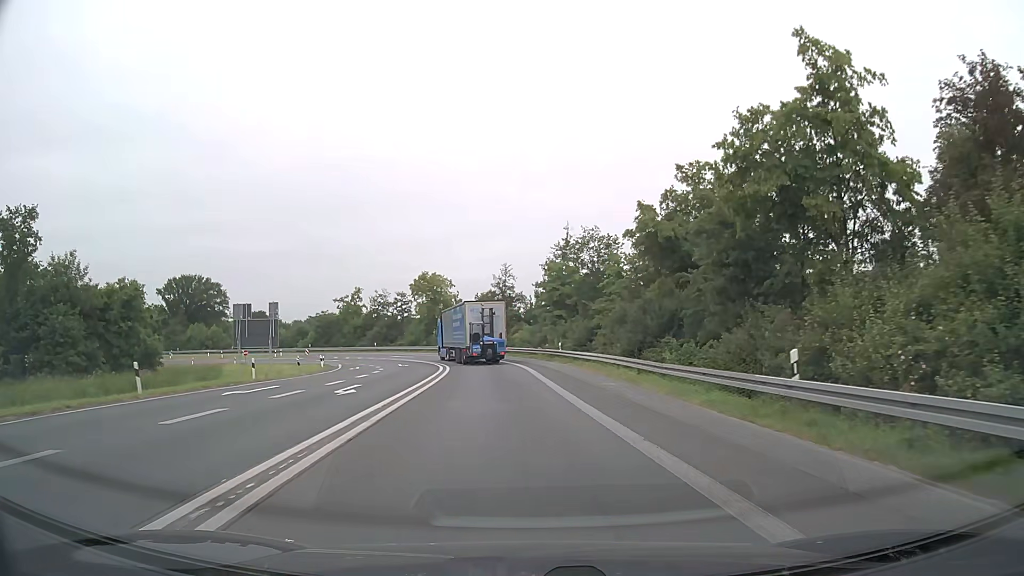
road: motorway_link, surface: asphalt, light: Day
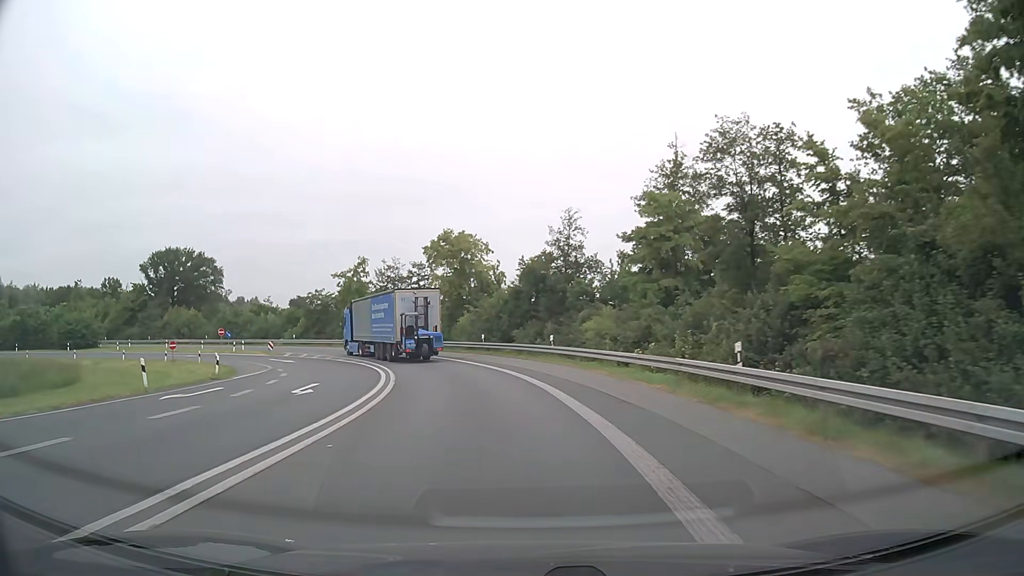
(-0.8, +30.9) m; -5°
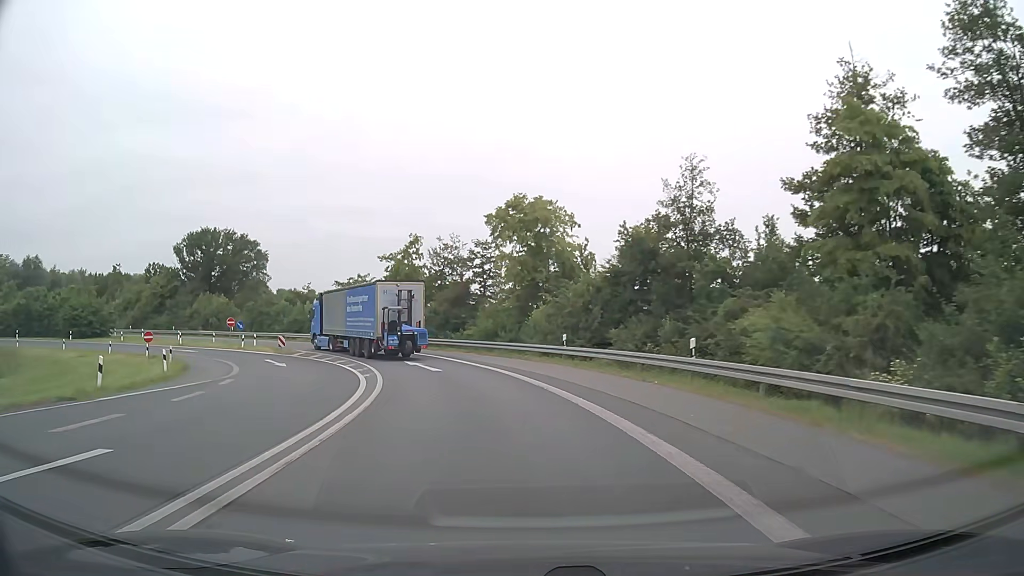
(-0.8, +15.3) m; -7°
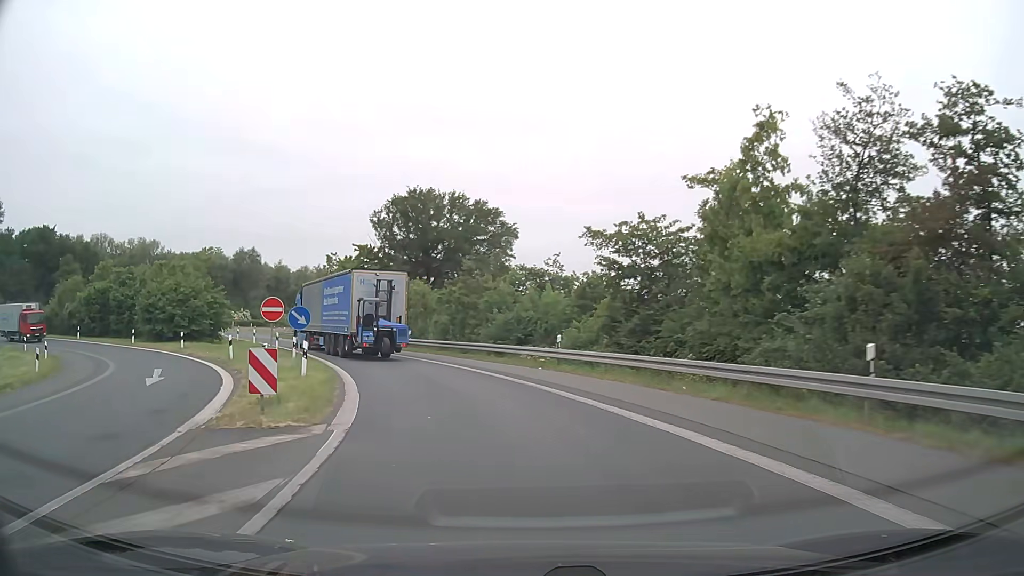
(-7.3, +36.4) m; -25°
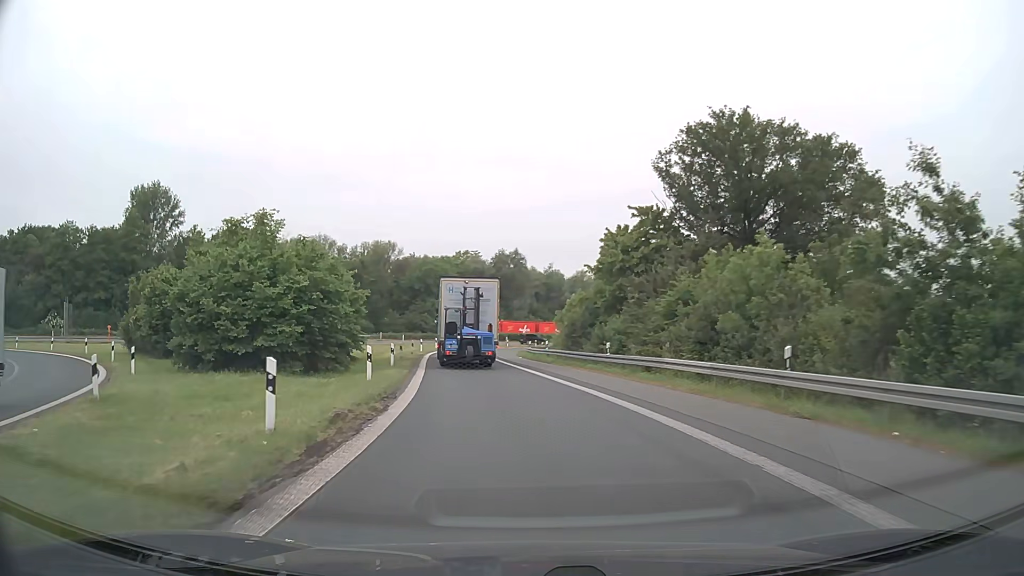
(-6.3, +28.8) m; -24°
